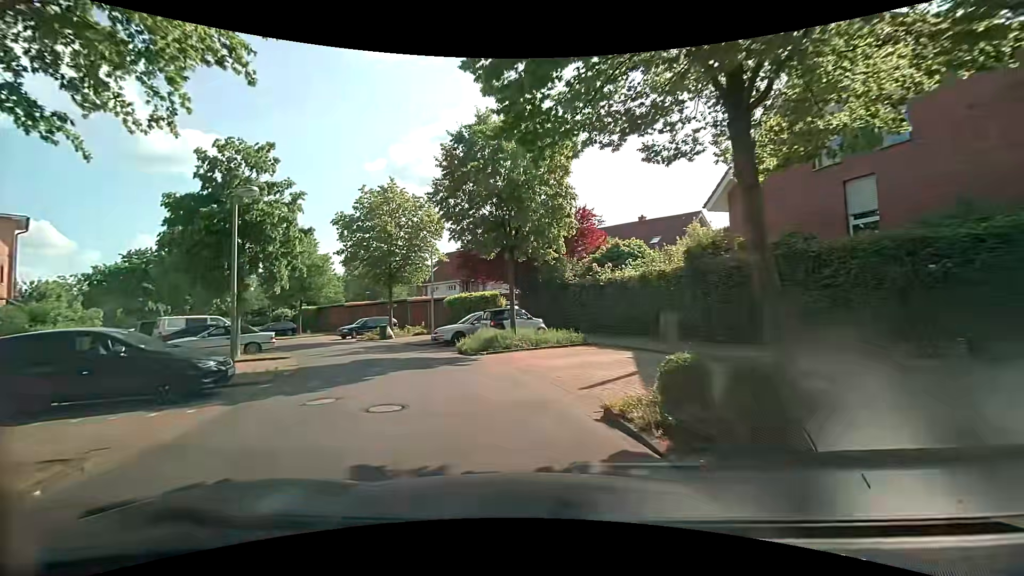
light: Day
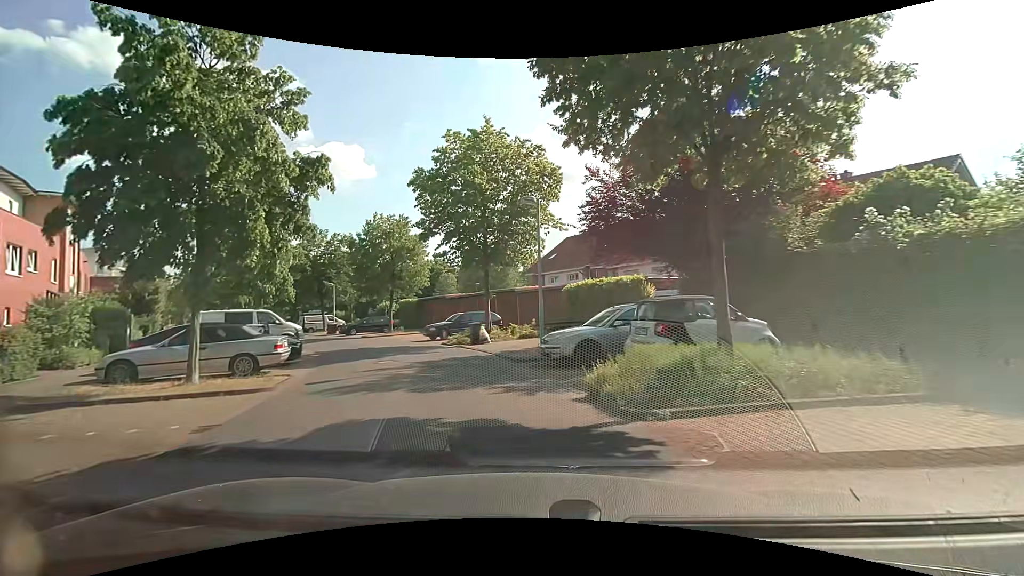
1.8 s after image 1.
(-1.3, +10.4) m; -12°
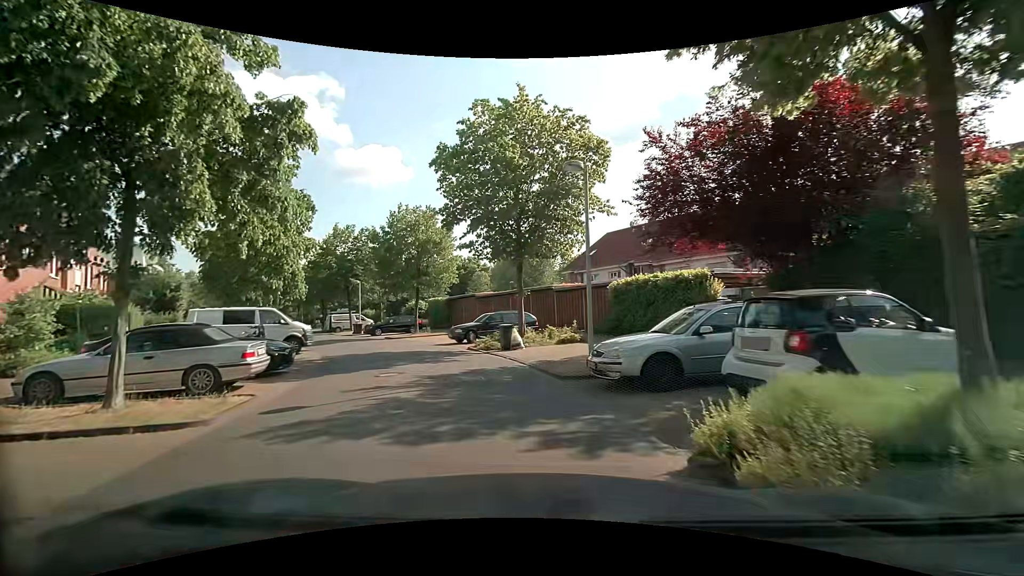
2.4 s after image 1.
(-0.2, +3.4) m; -6°
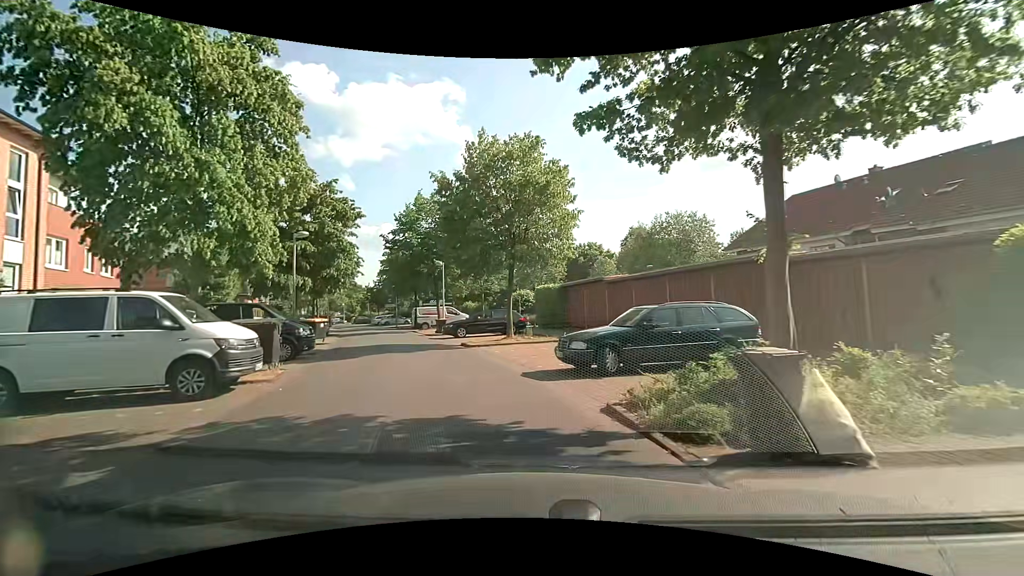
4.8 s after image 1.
(-1.6, +13.3) m; -14°
